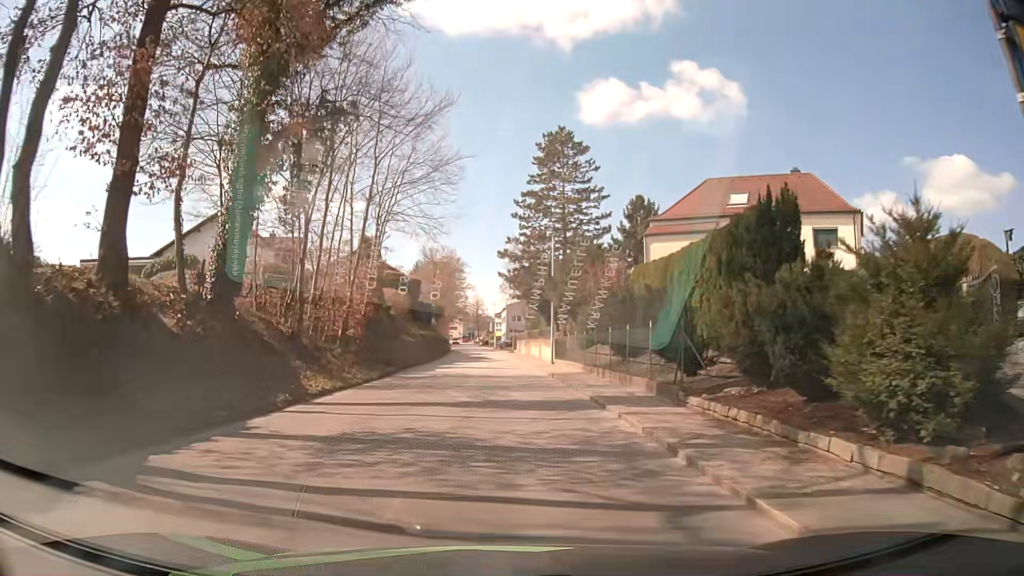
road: tertiary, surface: asphalt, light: Day
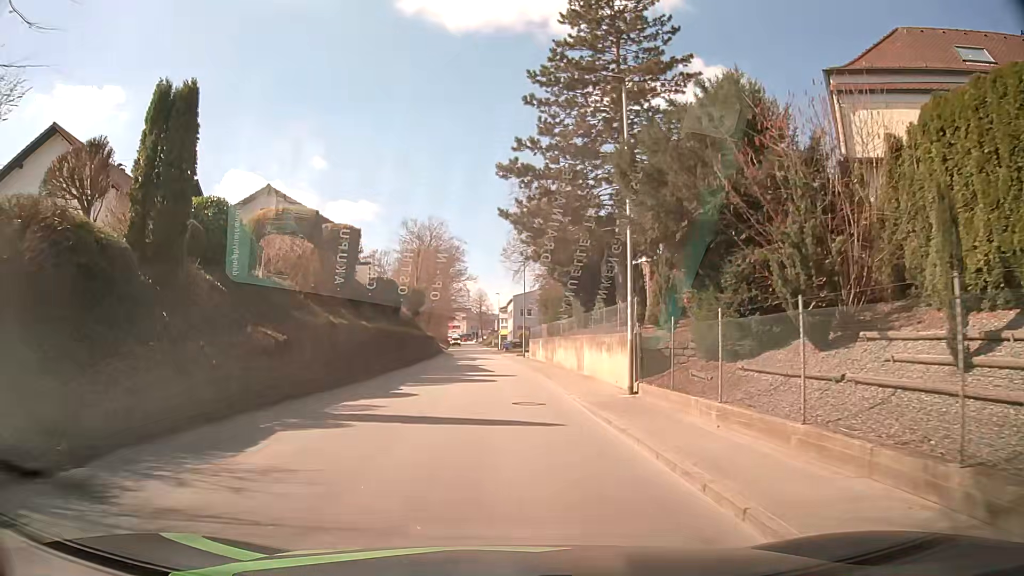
(-0.1, +24.7) m; -1°
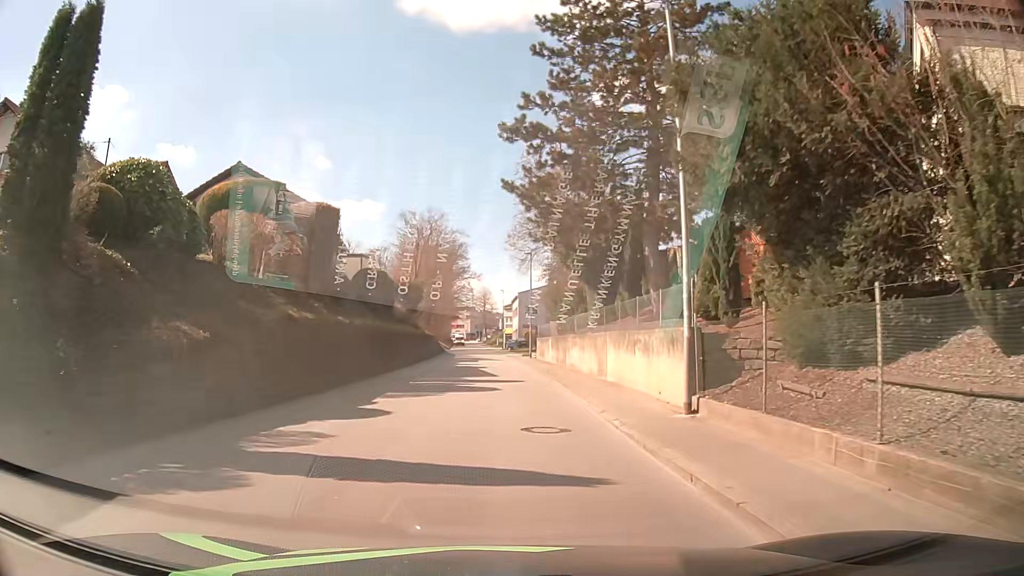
(0.0, +4.8) m; 0°
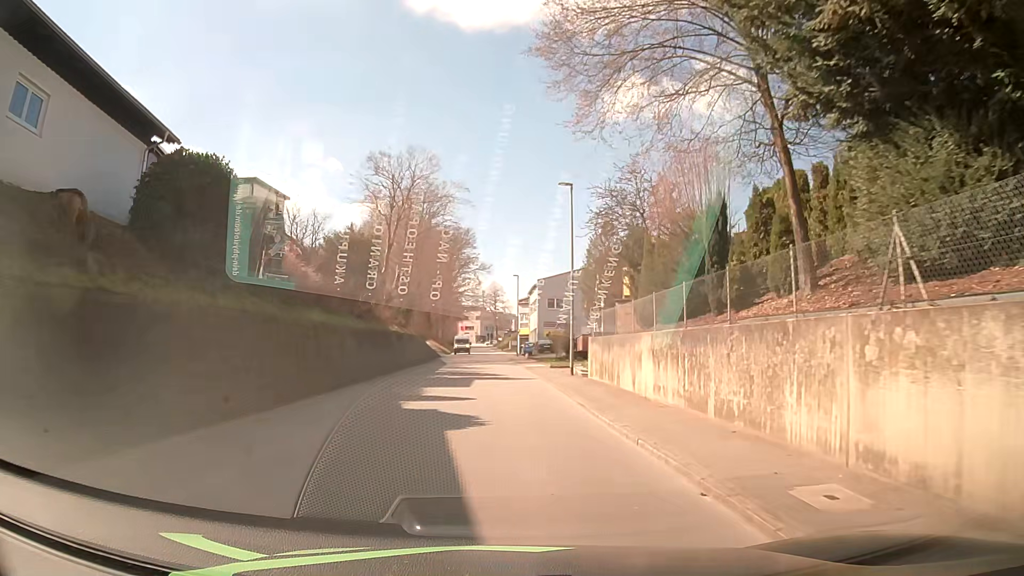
(-0.5, +24.2) m; -2°
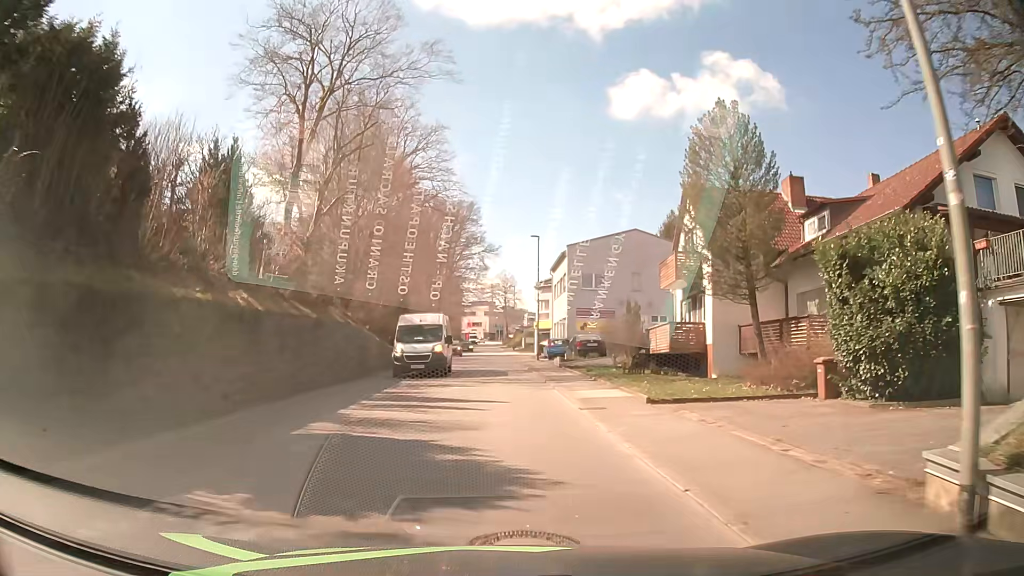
(-0.1, +24.5) m; -1°
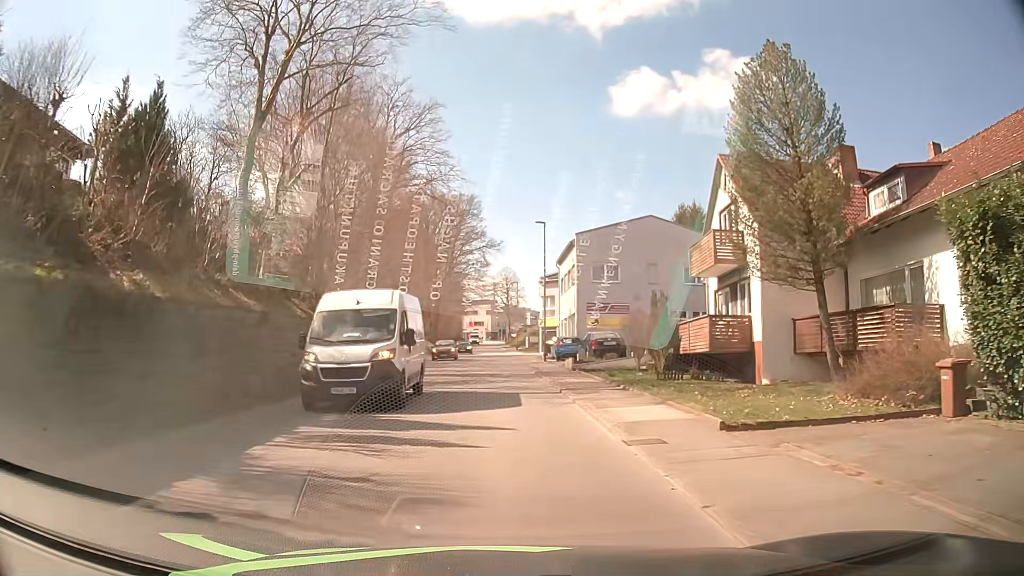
(0.0, +4.9) m; 0°
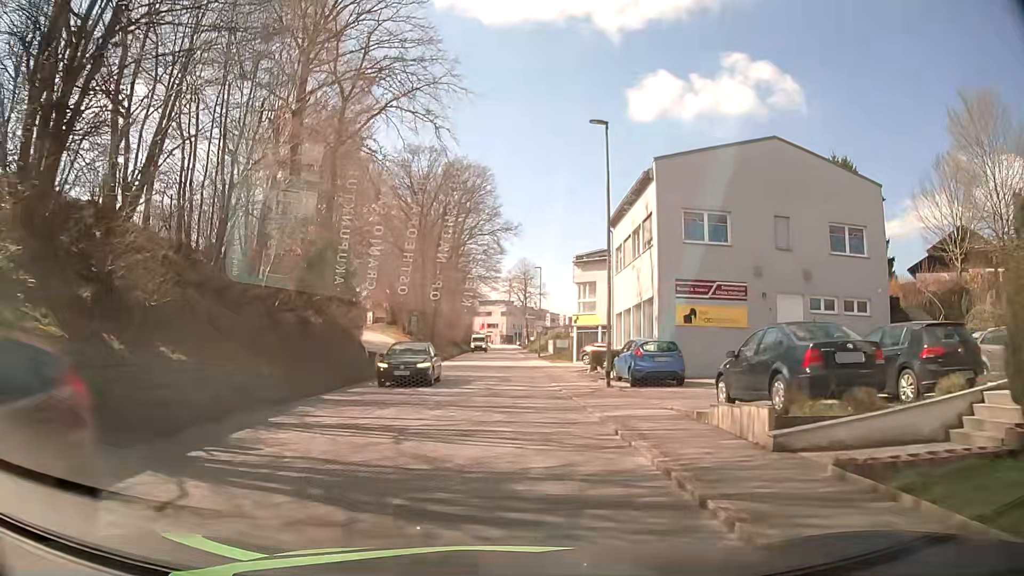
(-0.4, +19.8) m; -2°
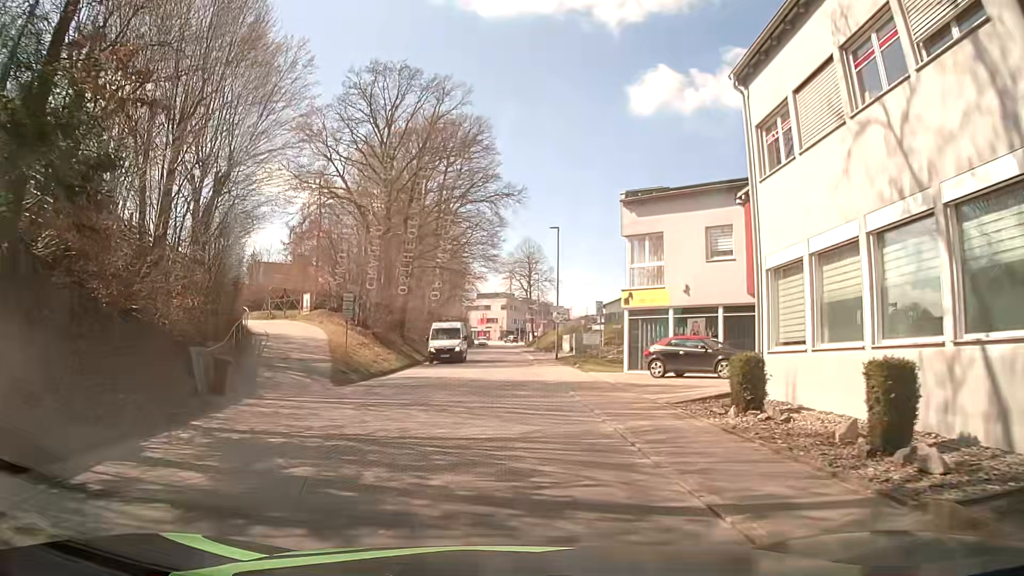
(-0.1, +19.7) m; +1°
(0, +10) (0, +20) (0, +30) (-1, +40) (-1, +50) (-1, +60) (-2, +70) (-2, +80) (-2, +90) (-2, +100) m
